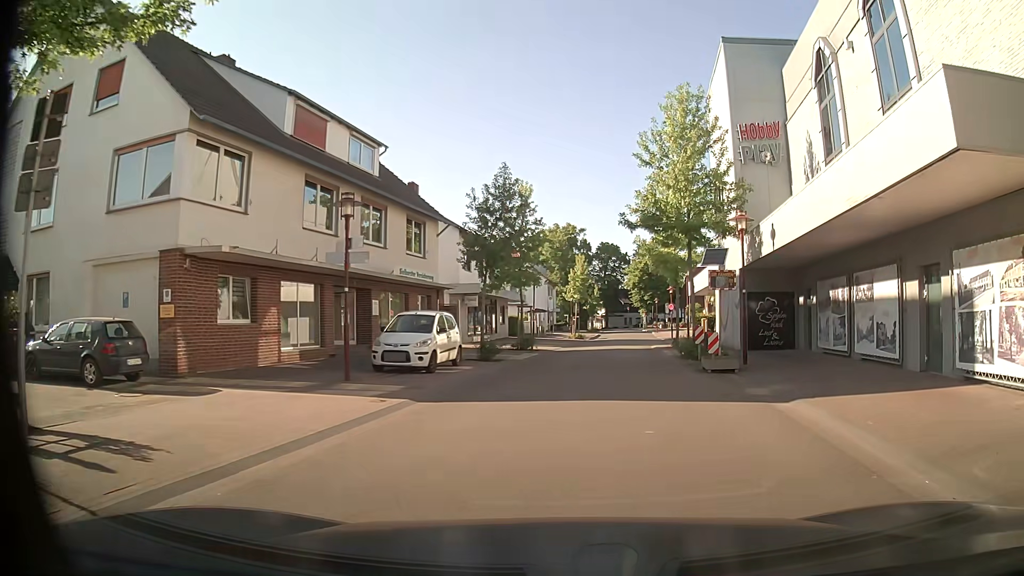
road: residential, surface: asphalt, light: Day
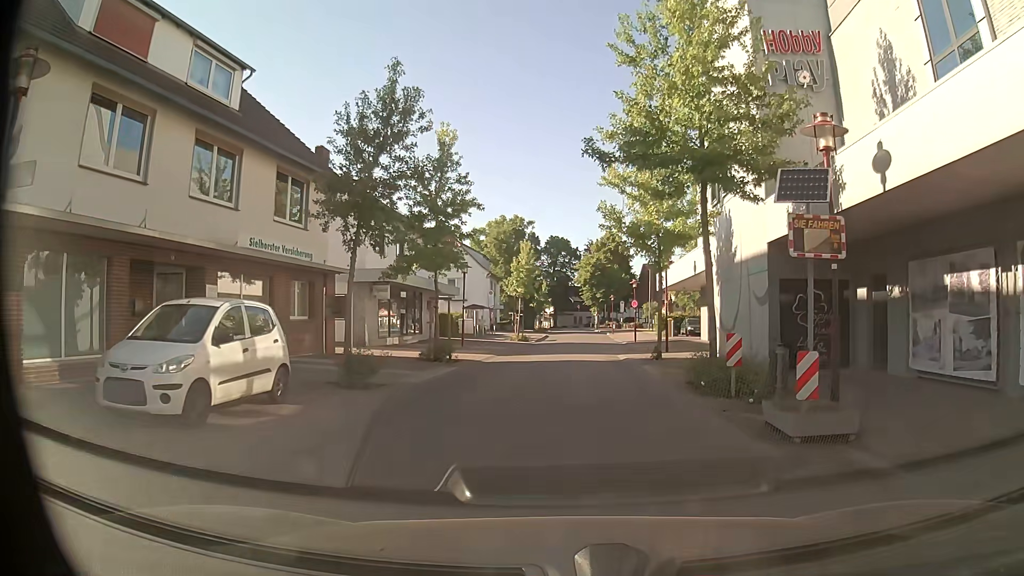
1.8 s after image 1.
(+0.4, +9.5) m; +4°
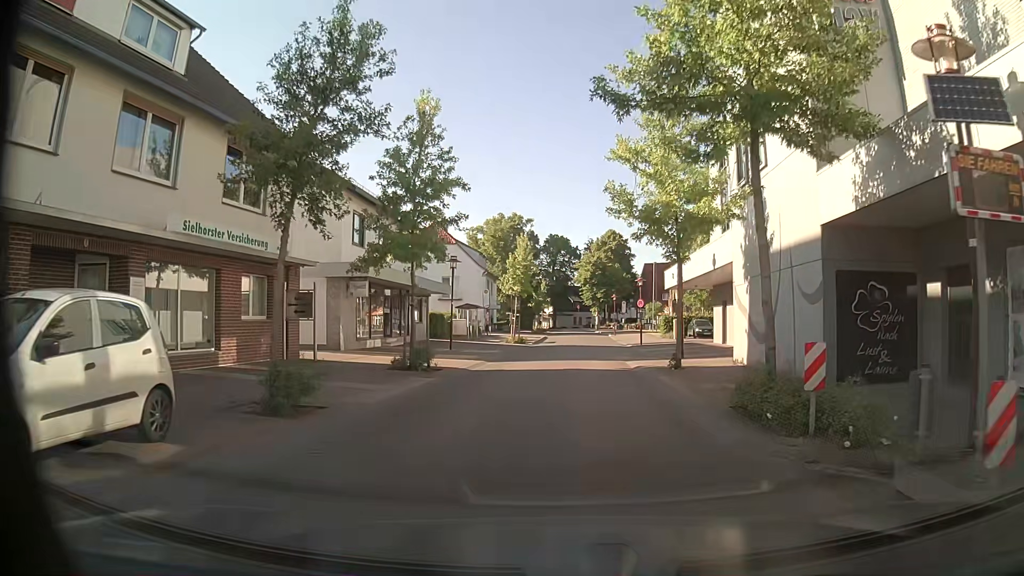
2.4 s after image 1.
(0.0, +3.5) m; +1°
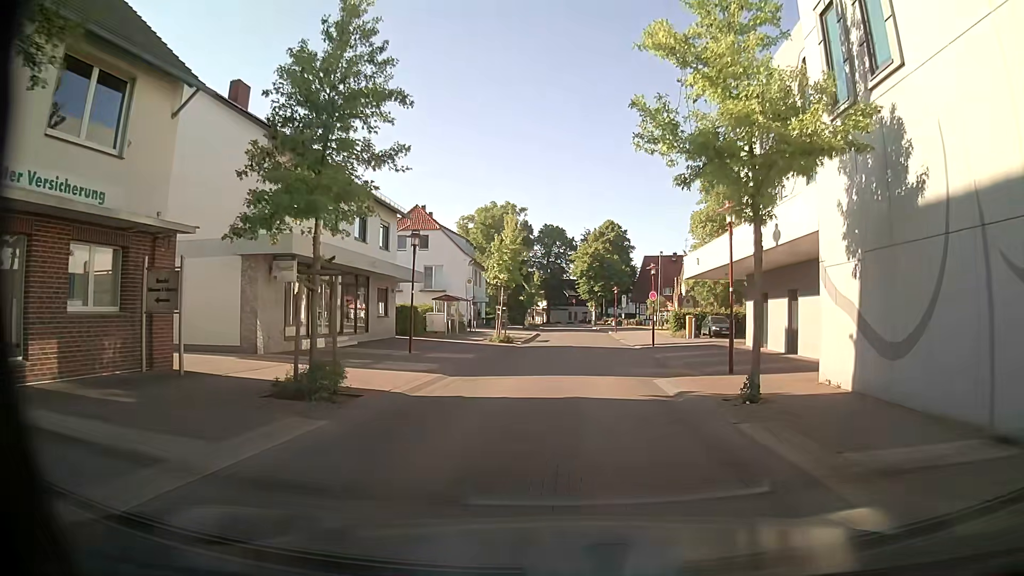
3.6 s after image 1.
(0.0, +7.4) m; 0°
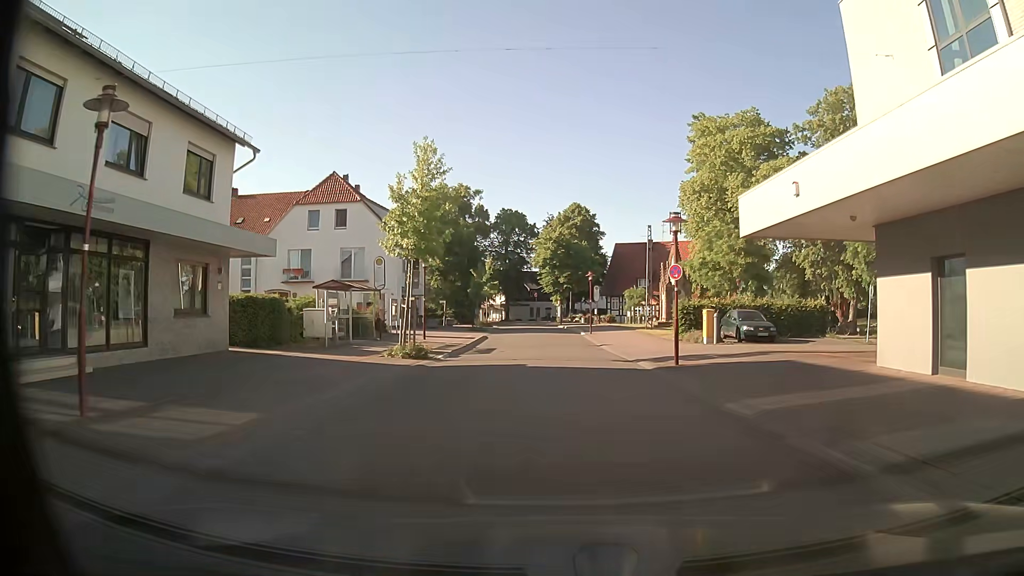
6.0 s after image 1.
(+0.7, +15.6) m; +3°
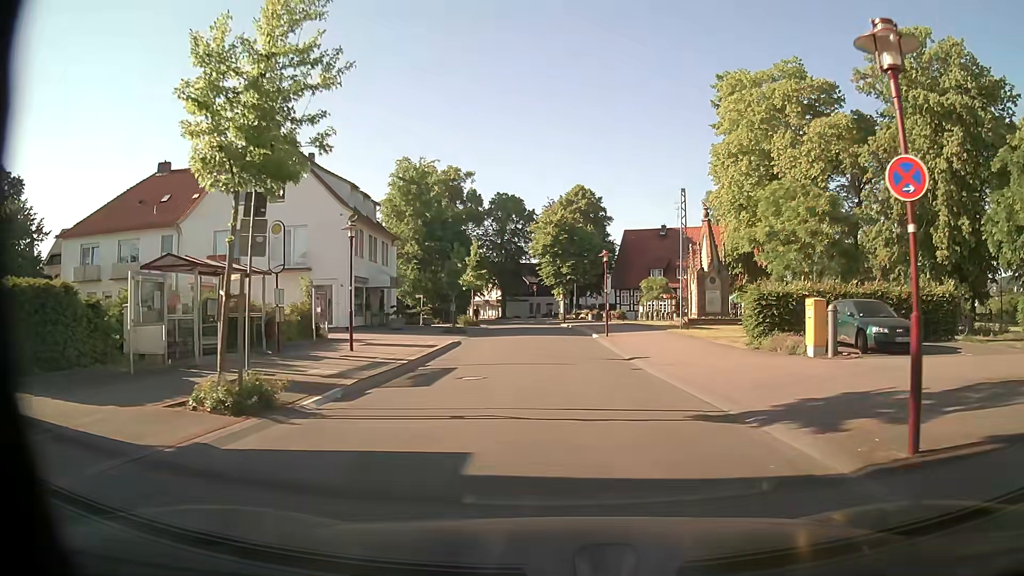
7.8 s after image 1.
(+0.2, +12.6) m; +1°
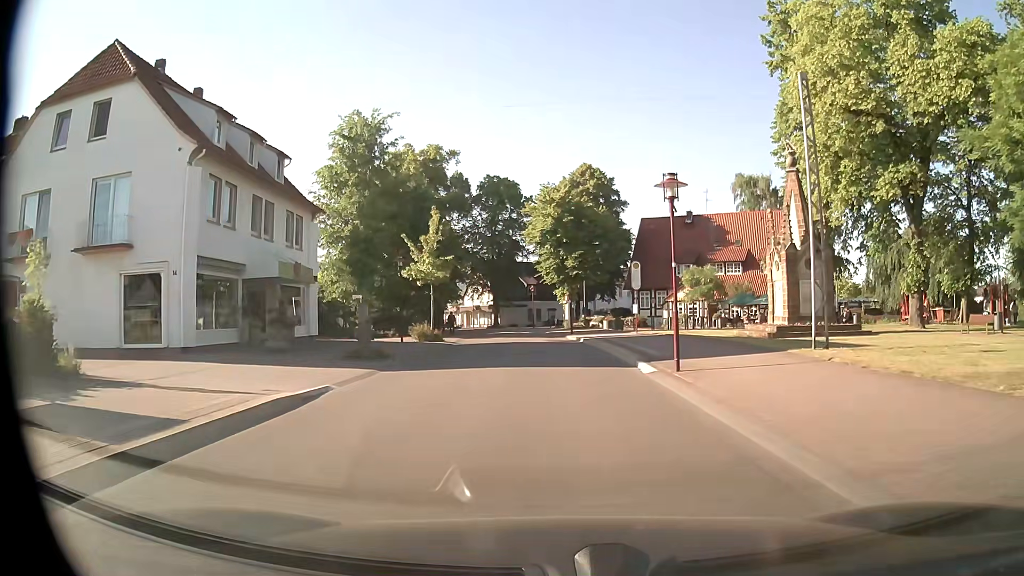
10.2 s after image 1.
(-0.1, +18.4) m; -1°
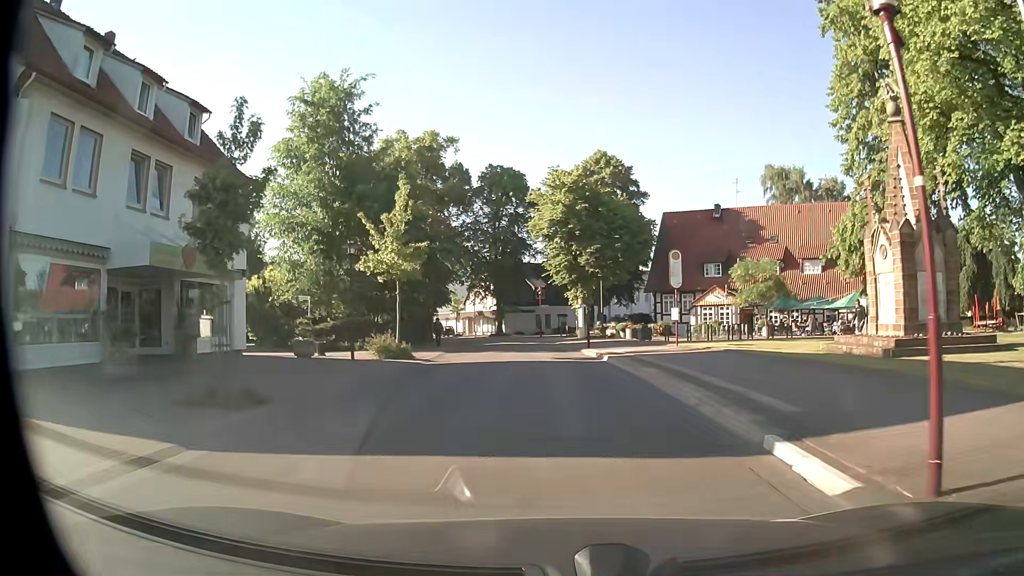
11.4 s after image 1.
(-0.1, +9.6) m; -1°
(0, +10) (0, +20) (-1, +30) (-1, +40) (-2, +50) (-4, +60) (-6, +70) (-10, +79) (-15, +88) (-19, +96) m
